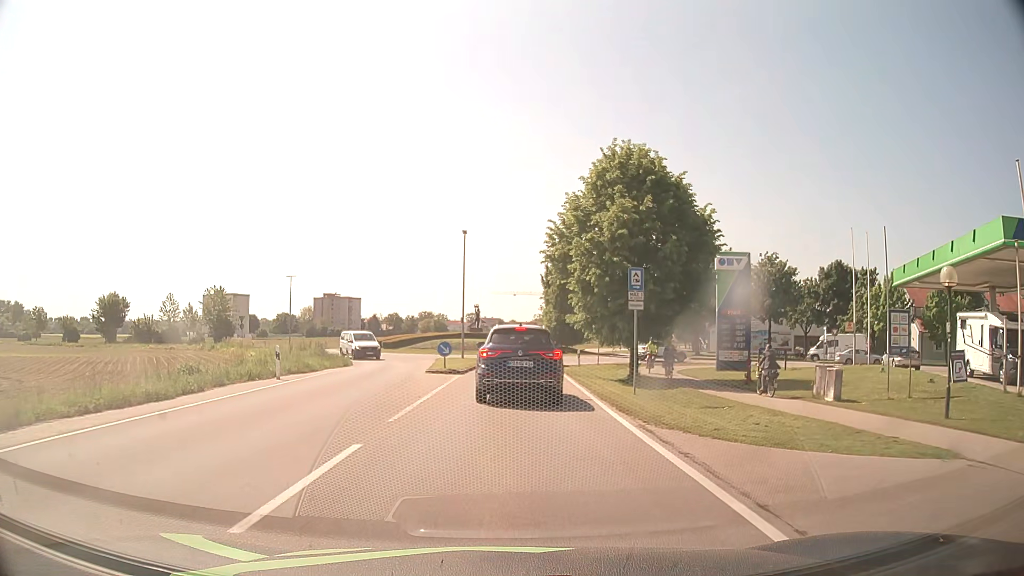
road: tertiary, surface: asphalt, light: Day
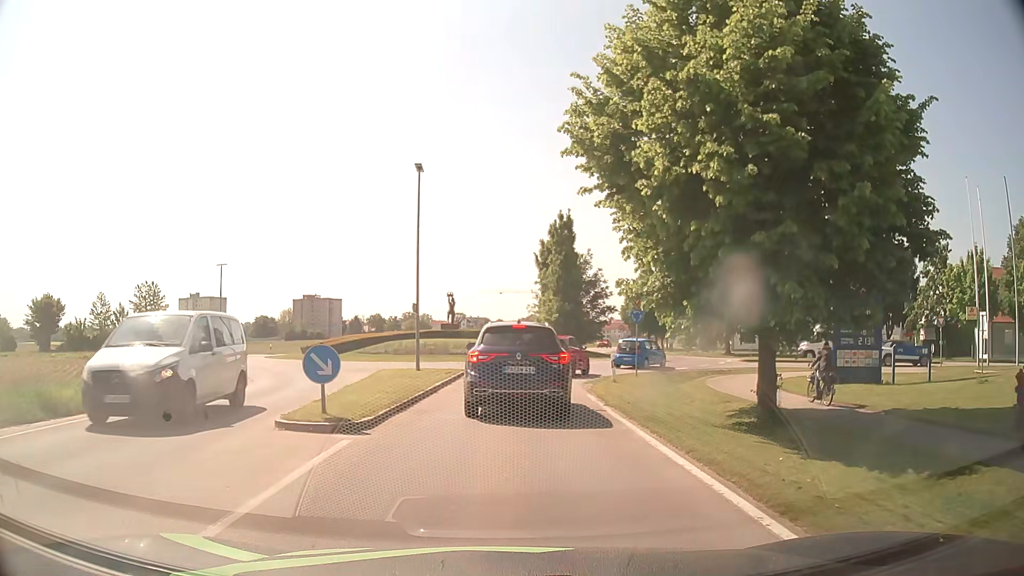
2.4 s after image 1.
(+0.1, +16.1) m; +1°
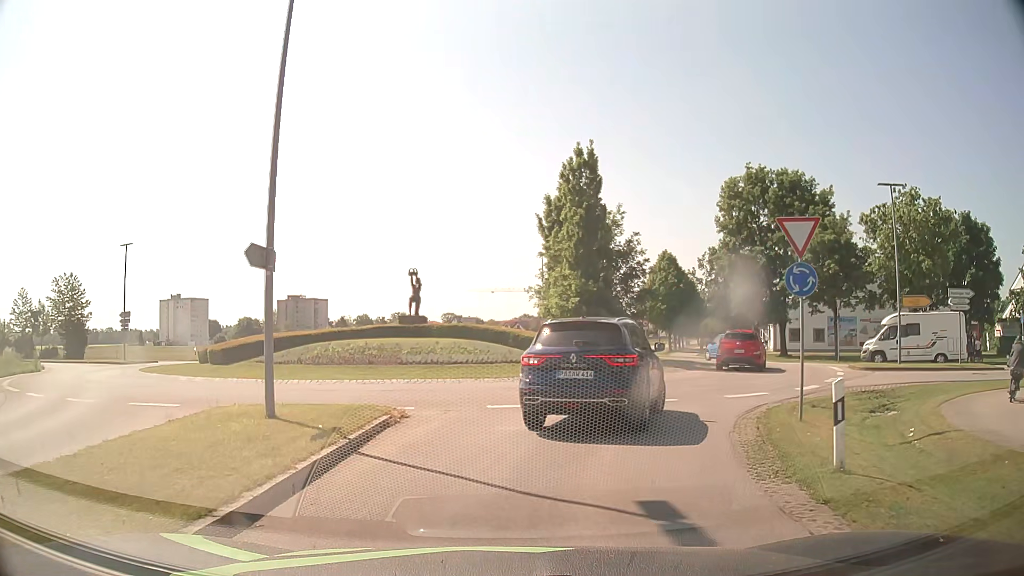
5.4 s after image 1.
(+0.1, +15.9) m; +2°
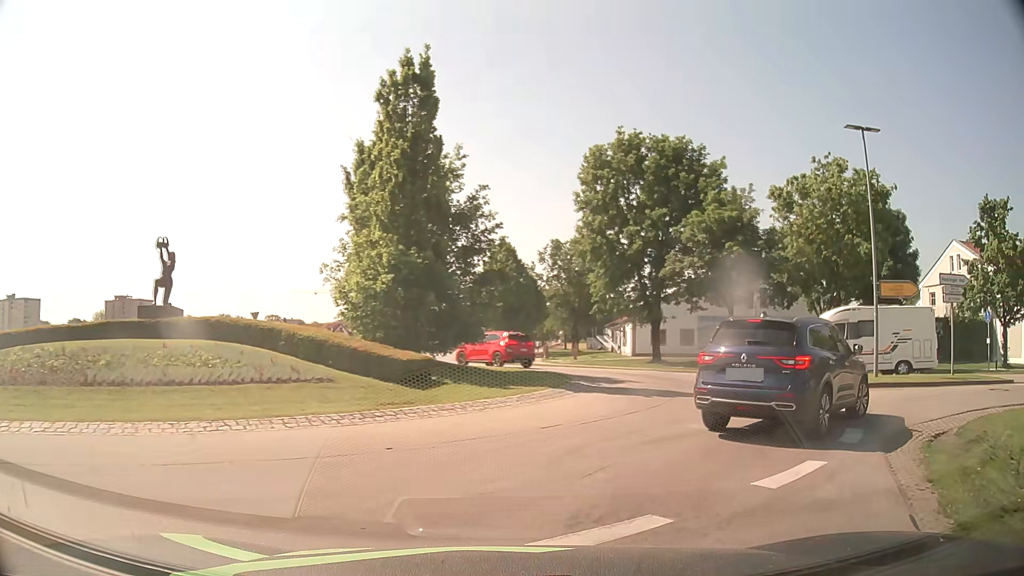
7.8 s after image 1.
(+0.7, +10.5) m; +15°
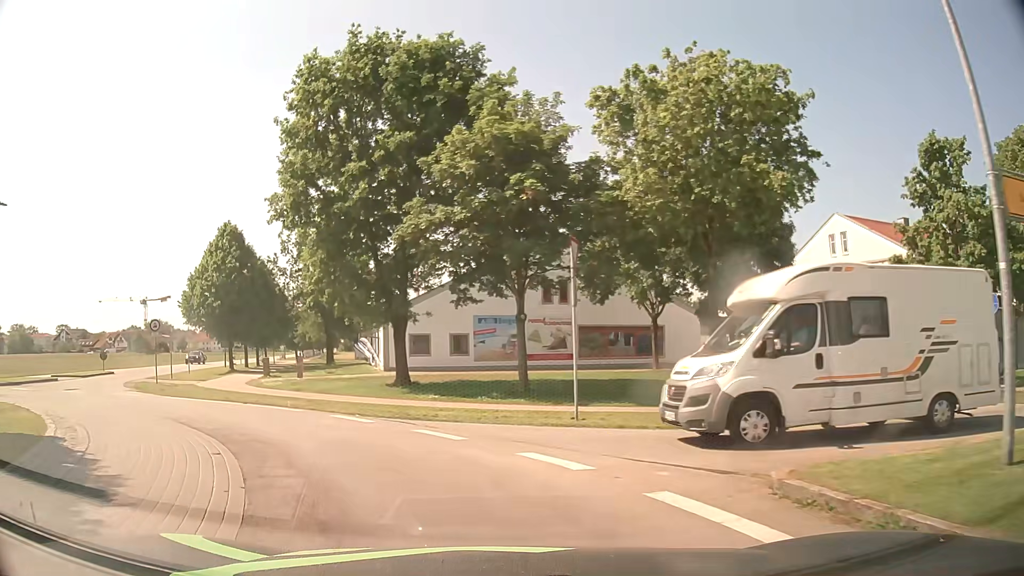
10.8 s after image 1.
(+4.3, +15.3) m; +17°
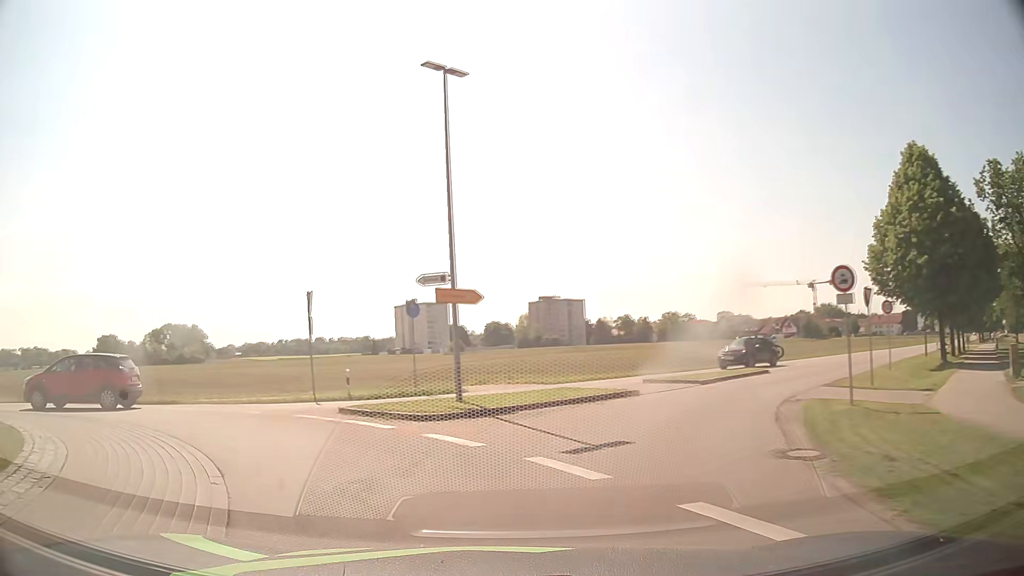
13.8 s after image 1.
(-7.5, +16.0) m; -59°
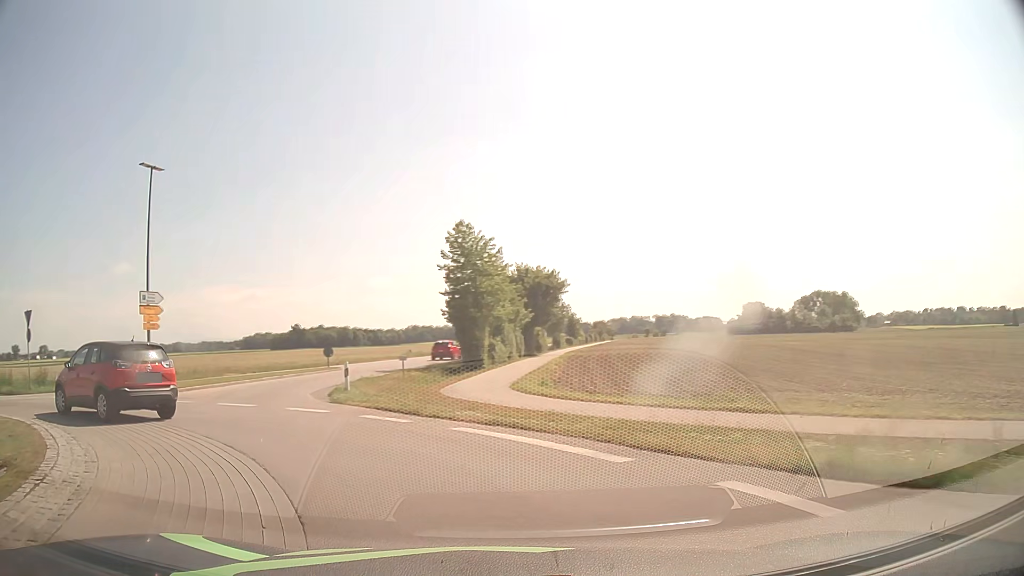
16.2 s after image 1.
(-7.0, +14.3) m; -54°
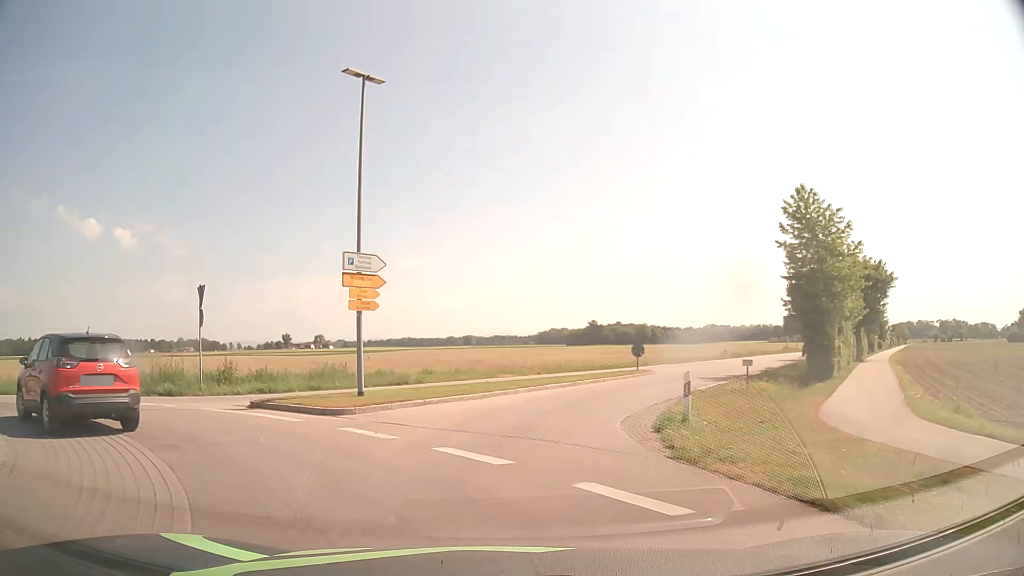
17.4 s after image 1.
(-2.1, +8.8) m; -26°
(0, +10) (+3, +20) (+7, +28) (+12, +37) (+18, +45) (+24, +54) (+29, +62) (+35, +70) (+41, +78) (+46, +86) m
